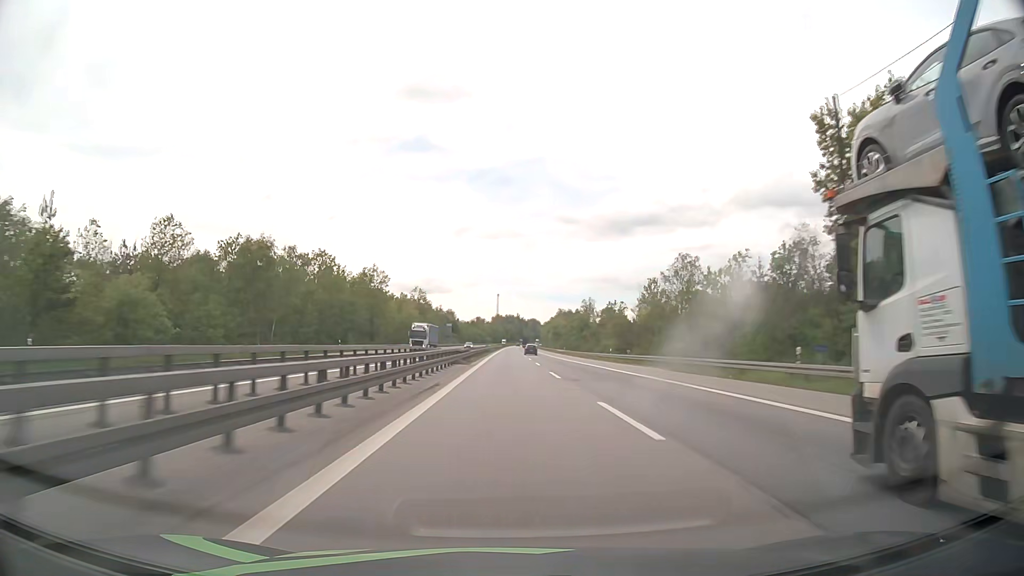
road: motorway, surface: asphalt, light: Day
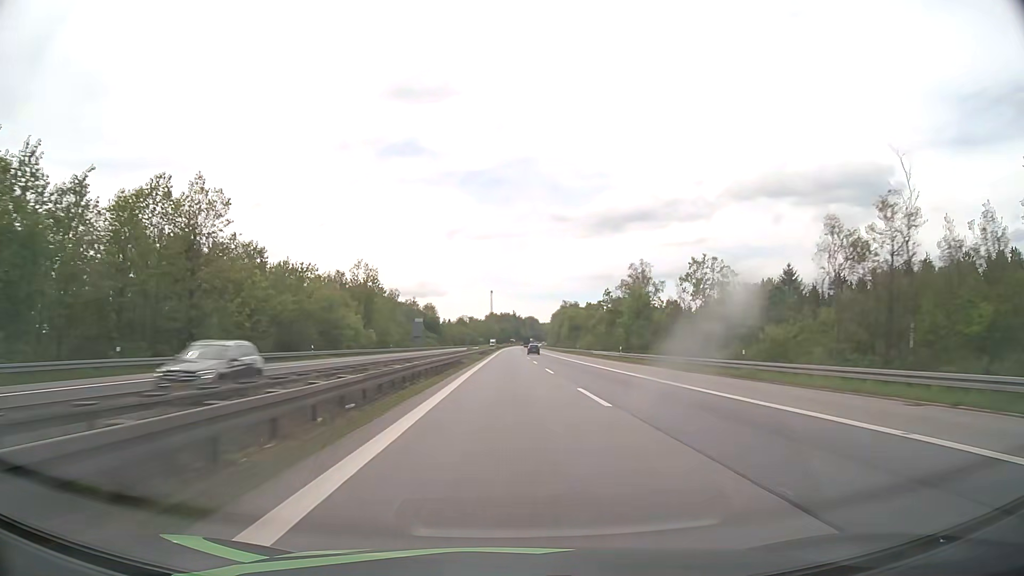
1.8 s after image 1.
(+0.4, +66.6) m; +1°
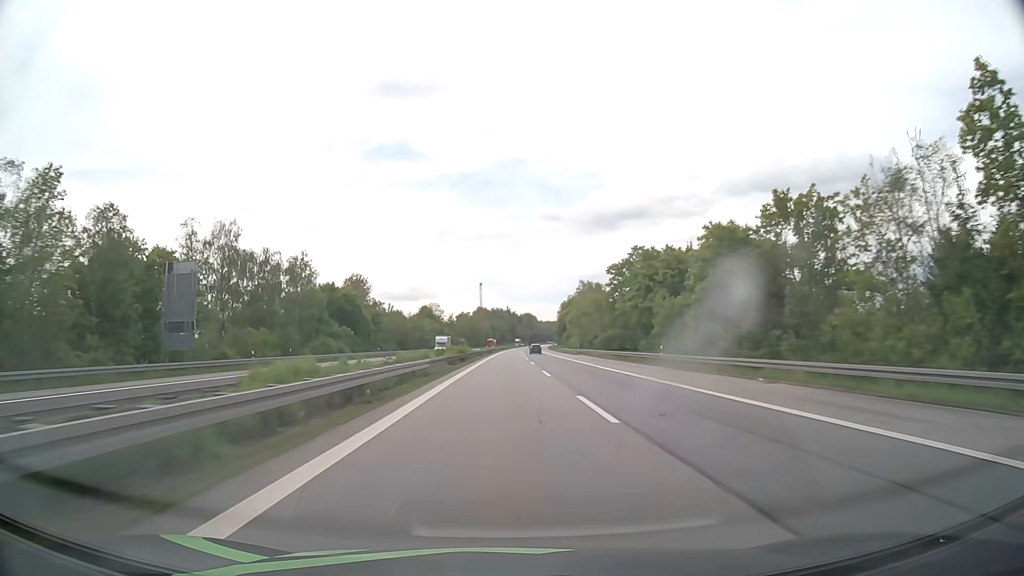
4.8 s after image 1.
(+0.7, +111.0) m; 0°
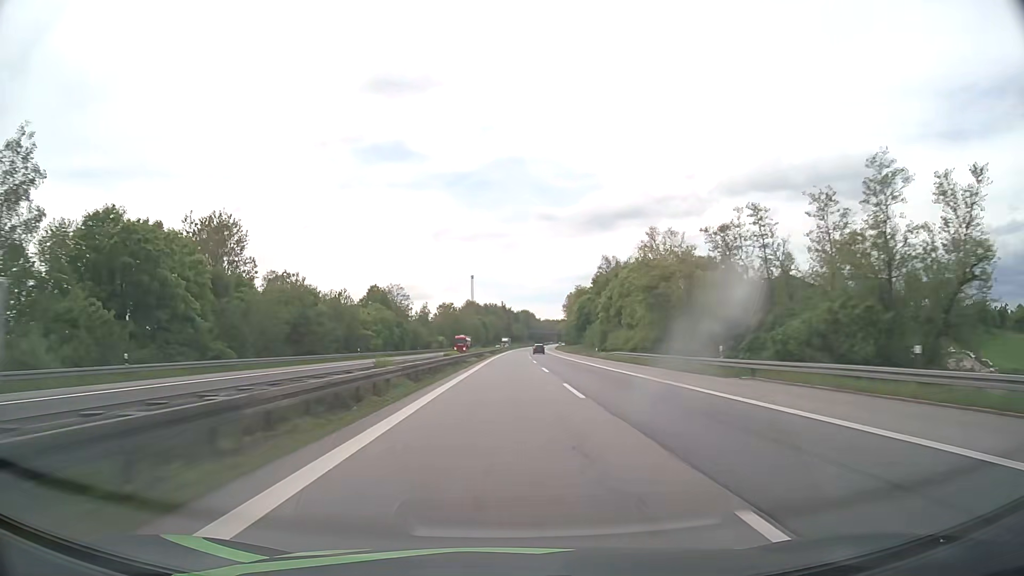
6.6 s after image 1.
(+0.2, +66.6) m; 0°
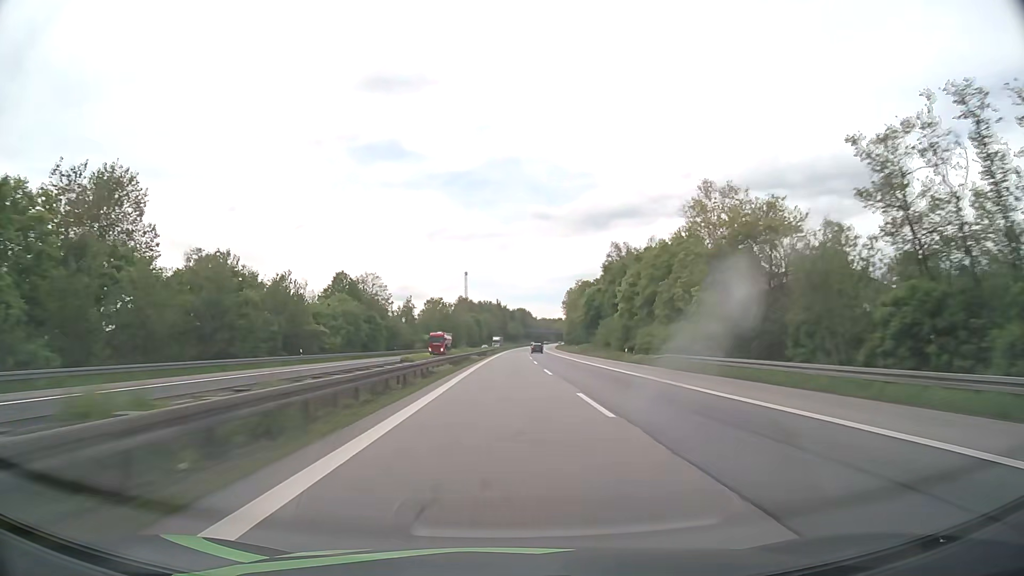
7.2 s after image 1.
(+0.1, +22.2) m; 0°
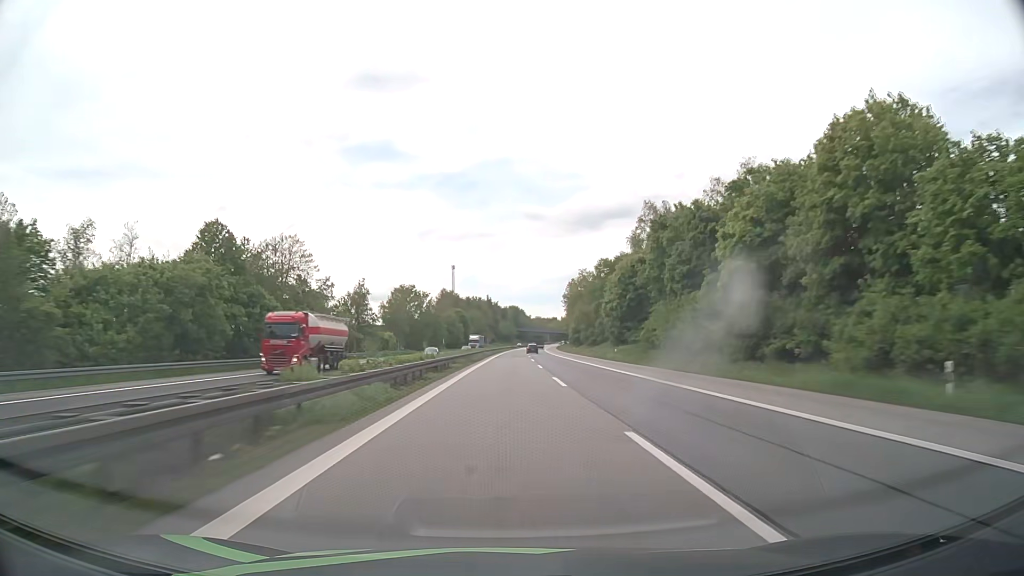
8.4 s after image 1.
(+0.4, +44.4) m; +1°
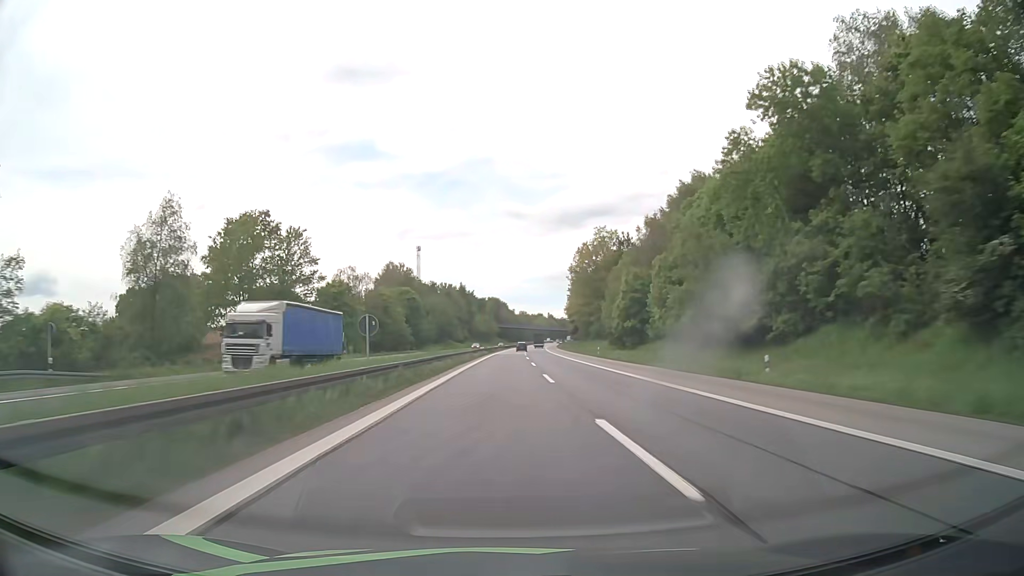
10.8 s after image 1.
(+1.3, +88.8) m; +2°
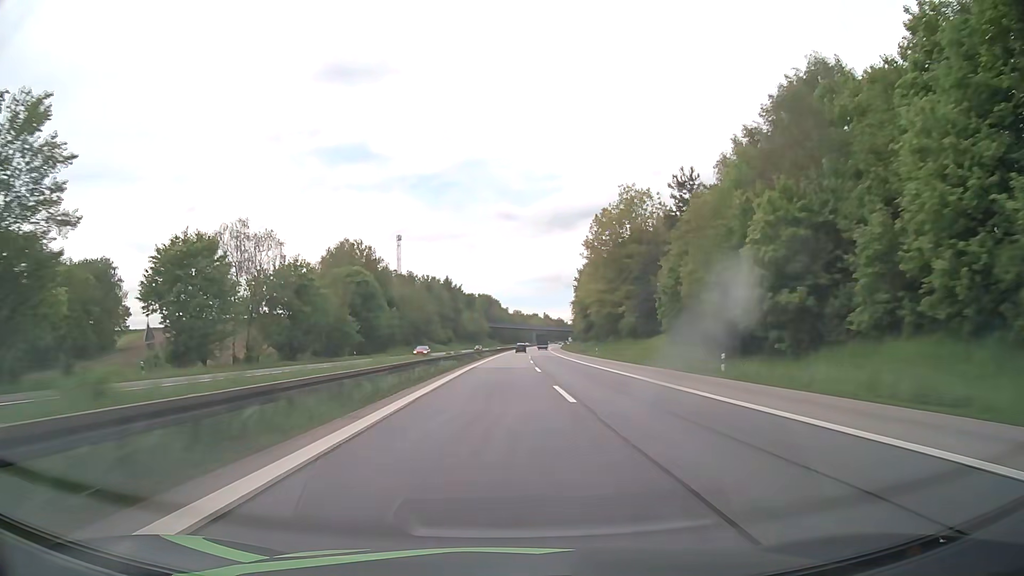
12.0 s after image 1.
(+0.3, +44.4) m; +1°
(0, +10) (0, +20) (0, +30) (0, +40) (0, +50) (+1, +60) (+1, +70) (+1, +80) (+1, +90) (+2, +100) m
